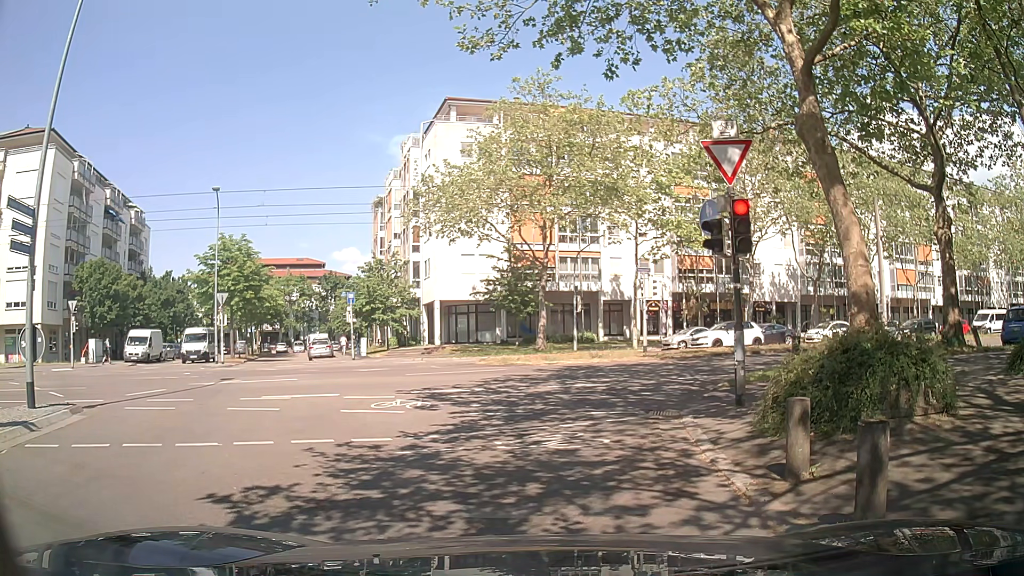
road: residential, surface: asphalt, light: Day
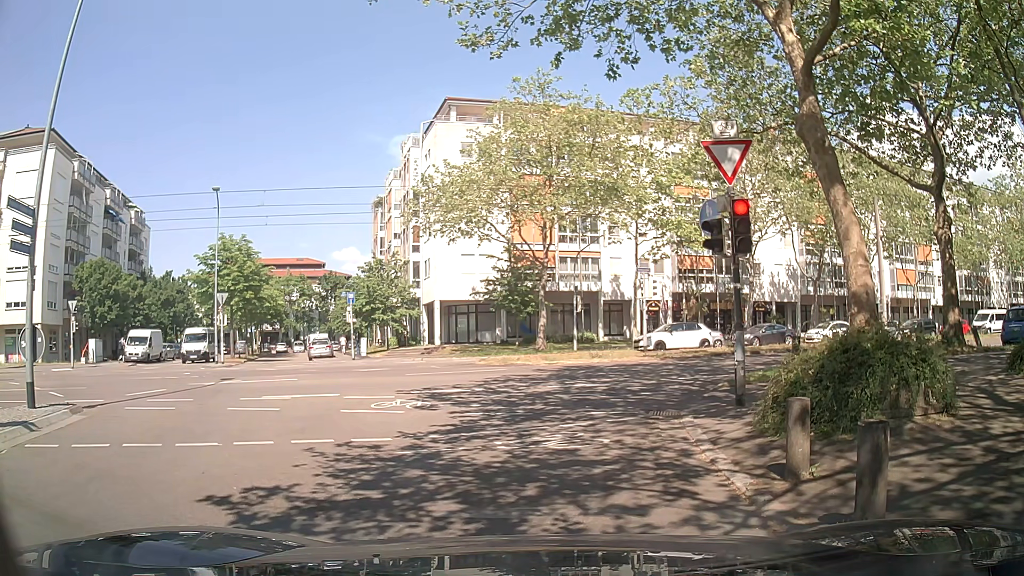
(0.0, 0.0) m; 0°
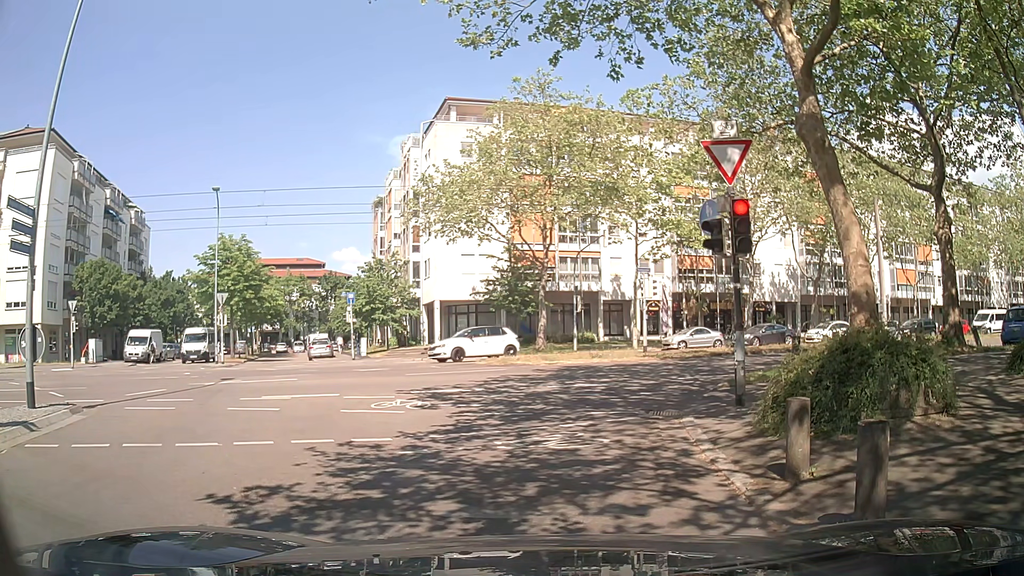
(0.0, 0.0) m; 0°
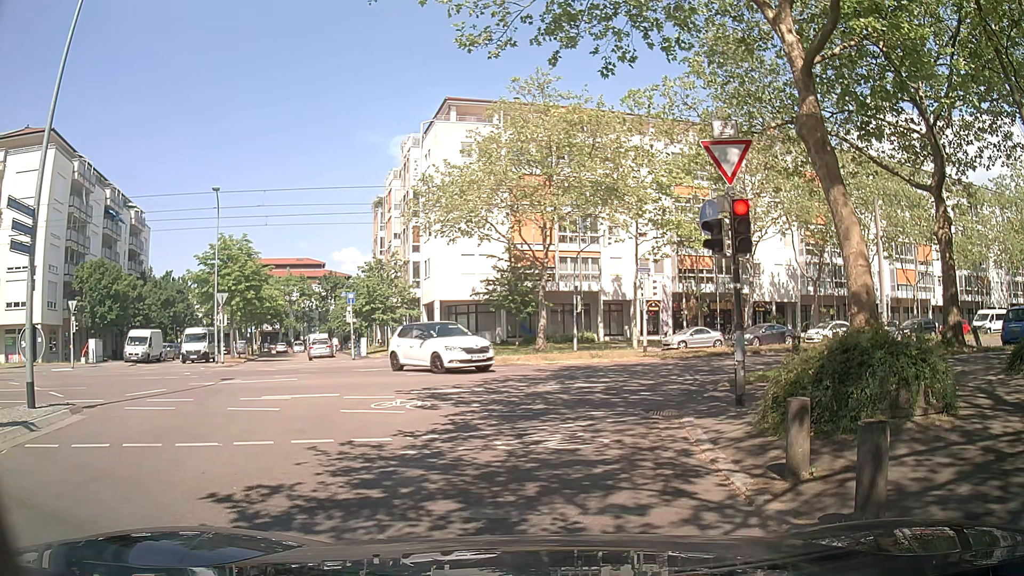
(0.0, 0.0) m; 0°
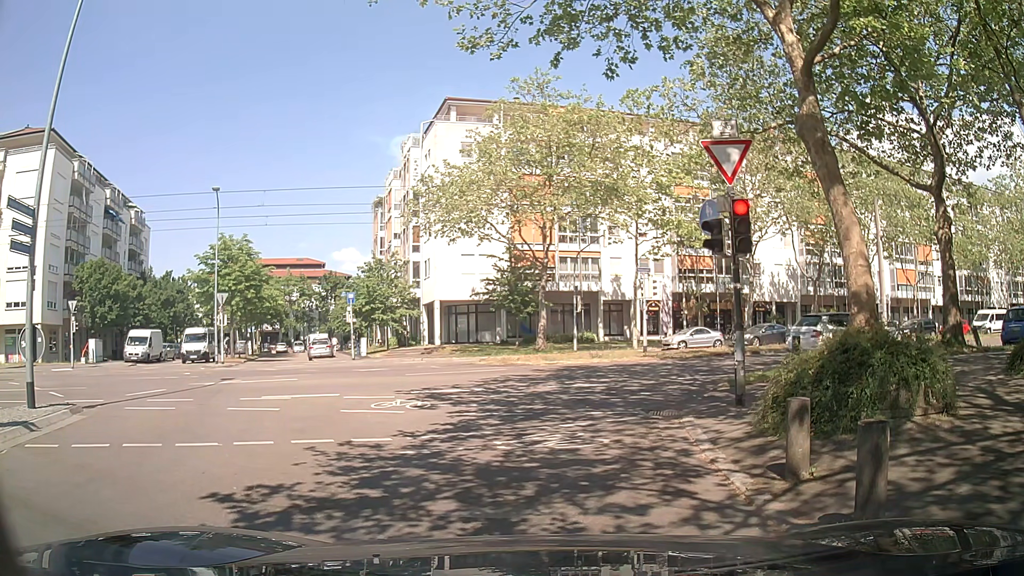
(0.0, 0.0) m; 0°
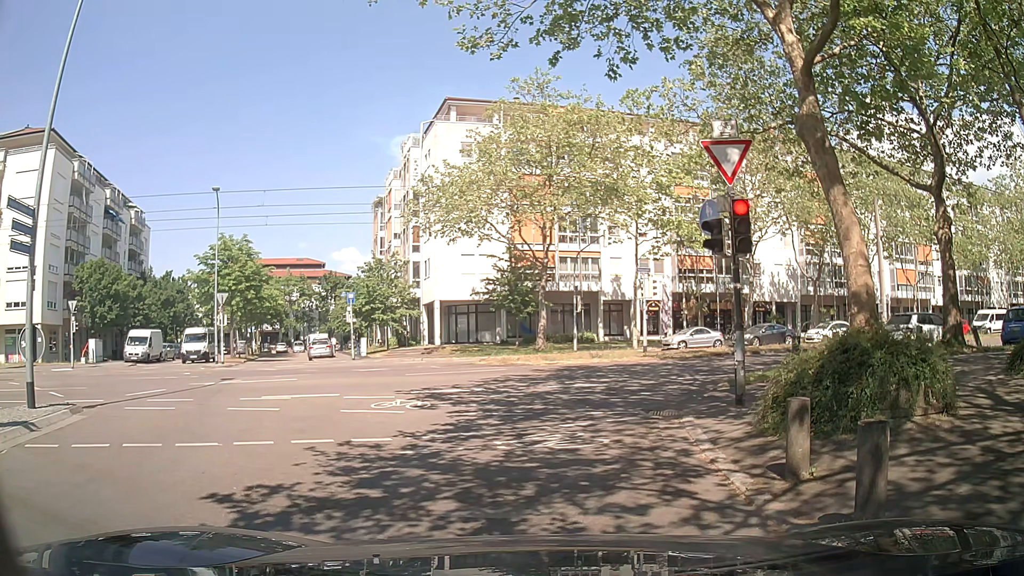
(0.0, 0.0) m; 0°
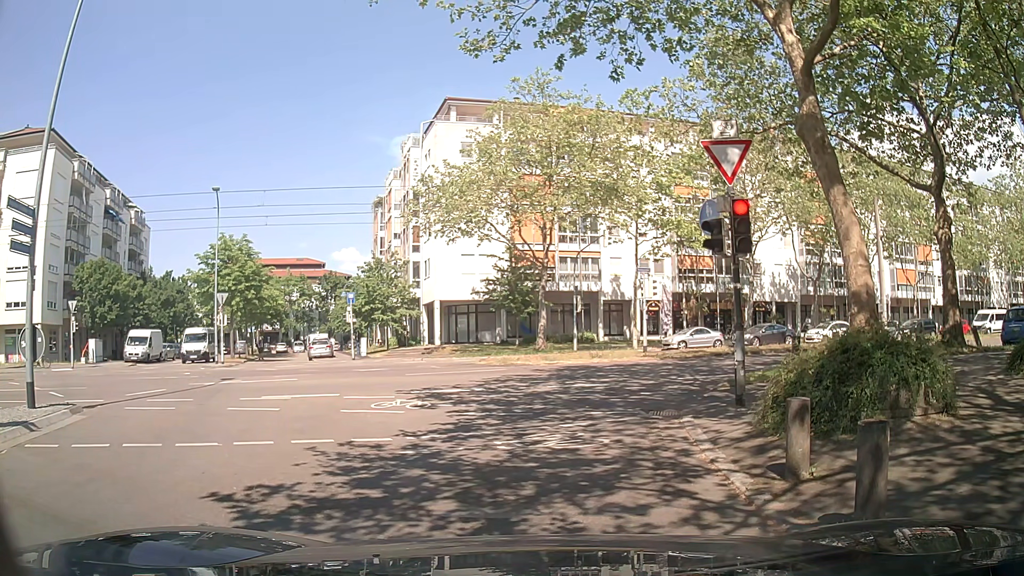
(0.0, 0.0) m; 0°
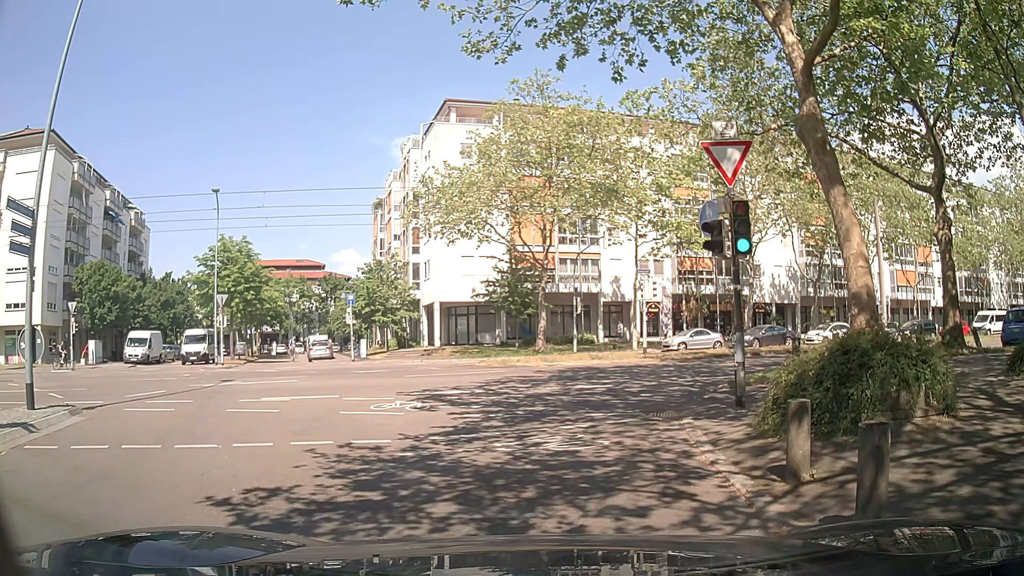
(0.0, 0.0) m; 0°
